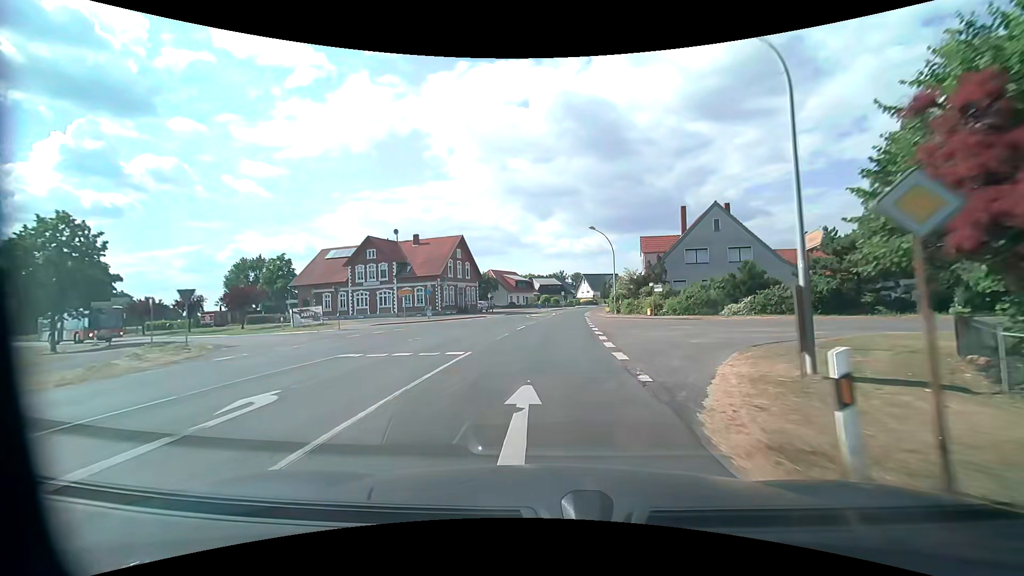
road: secondary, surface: asphalt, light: Day
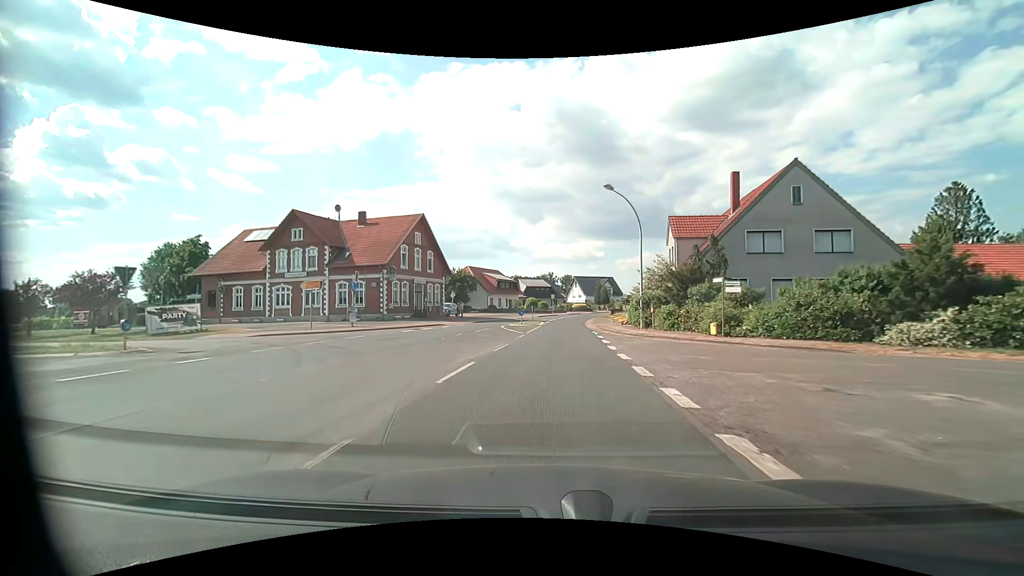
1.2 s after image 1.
(+0.2, +16.8) m; +1°
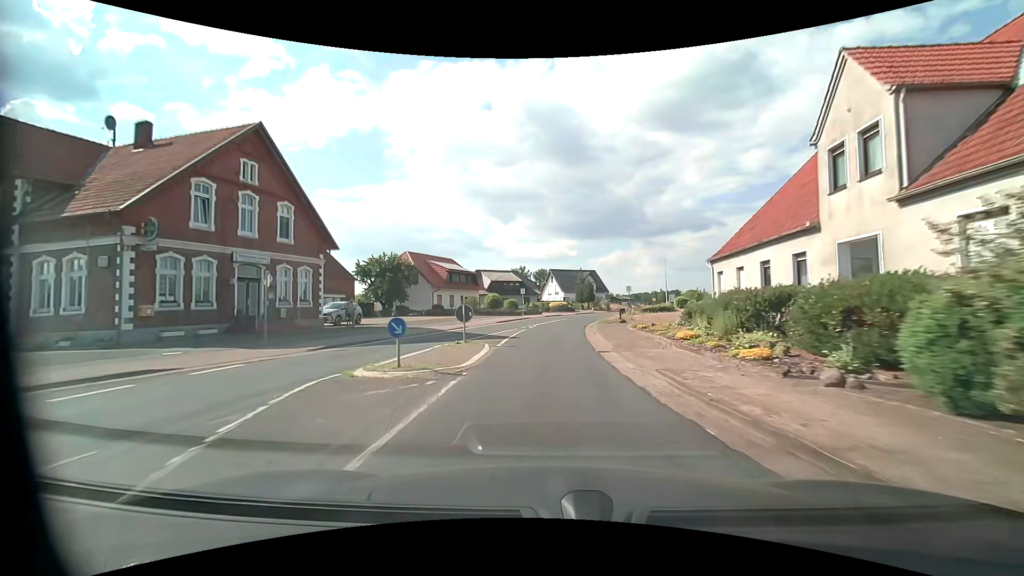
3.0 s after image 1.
(+0.7, +25.2) m; +3°
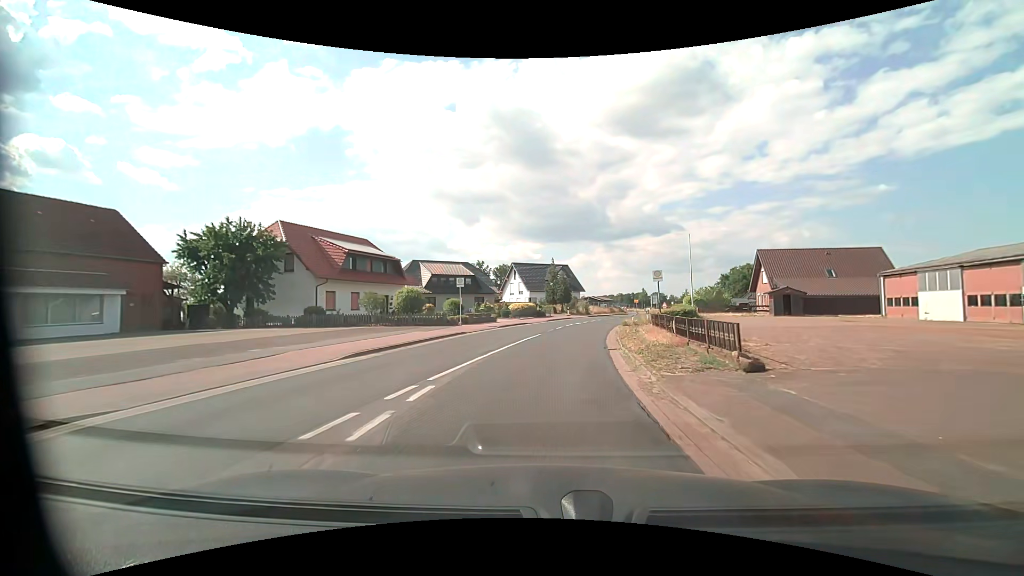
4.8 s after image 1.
(+0.4, +25.2) m; +3°
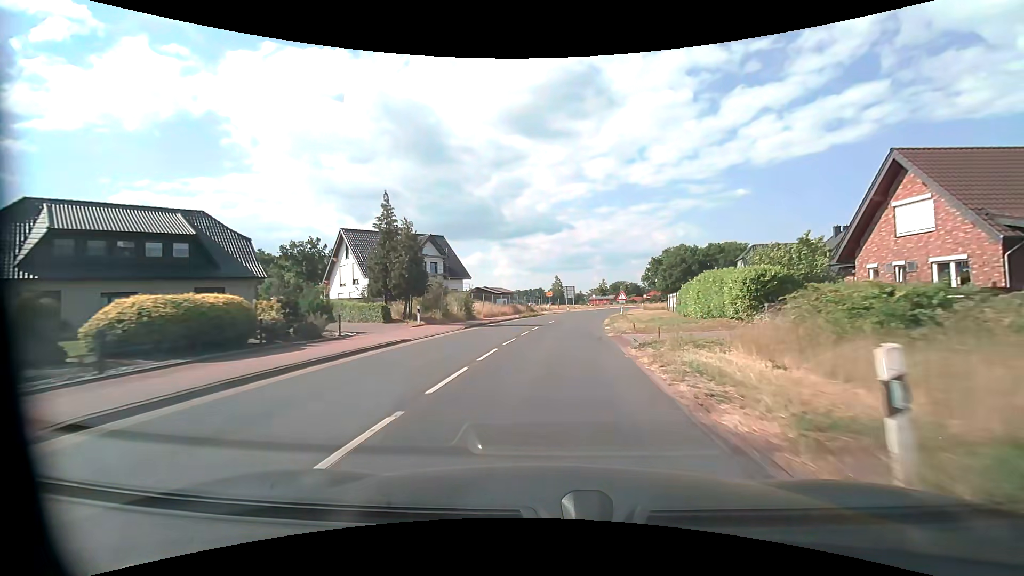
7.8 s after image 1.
(+4.5, +41.6) m; +12°
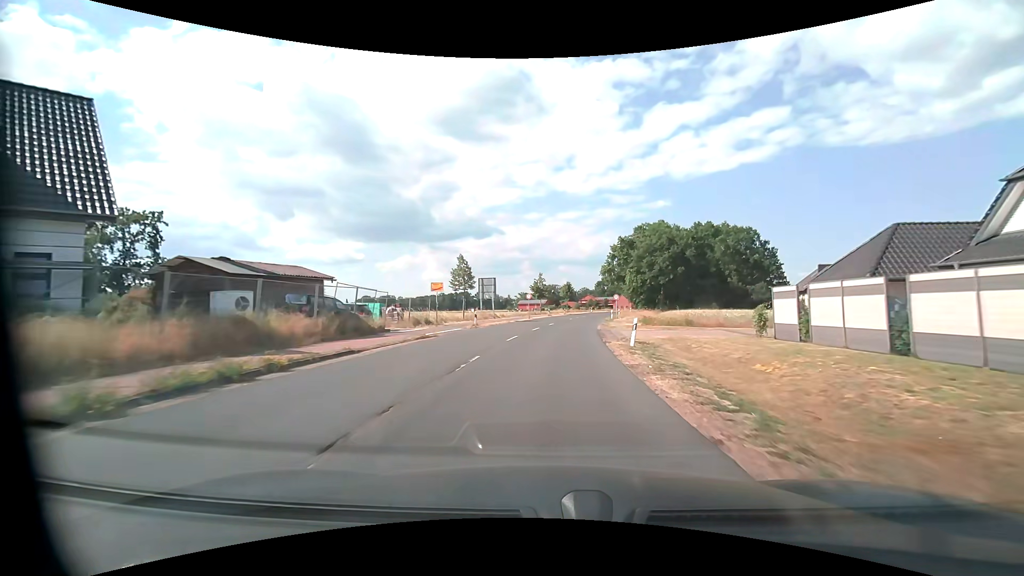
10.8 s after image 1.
(+3.1, +41.9) m; +8°
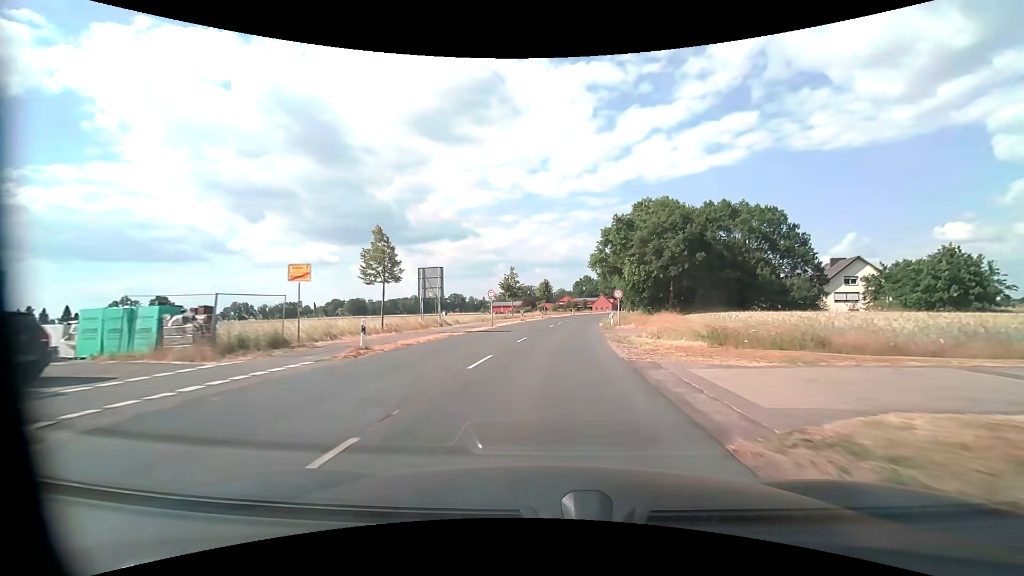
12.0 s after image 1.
(+0.4, +17.3) m; +3°
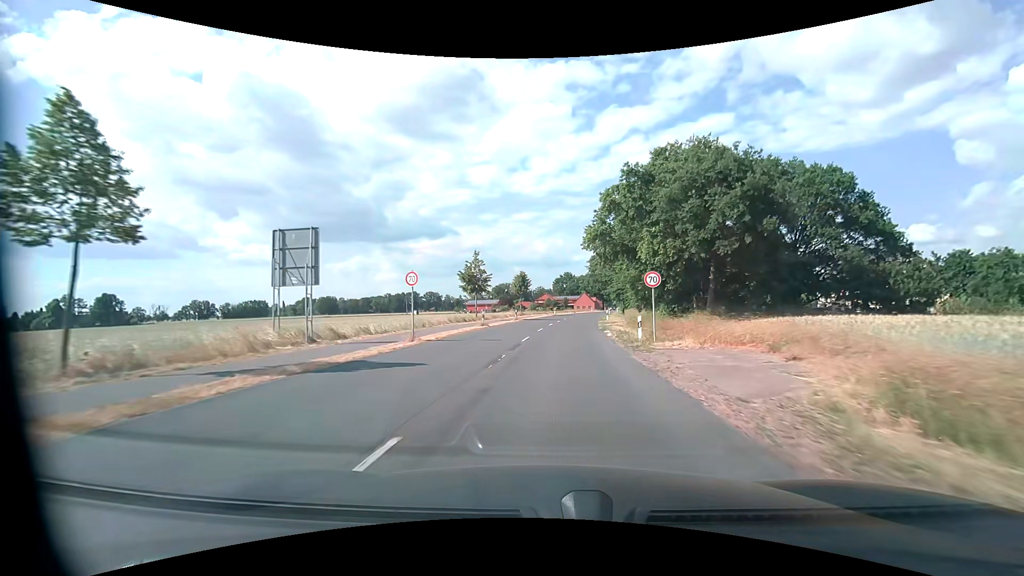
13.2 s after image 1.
(+0.4, +18.0) m; +2°
(0, +10) (+1, +20) (+1, +30) (+2, +40) (+3, +50) (+4, +60) (+5, +70) (+7, +80) (+8, +90) (+10, +99) m
